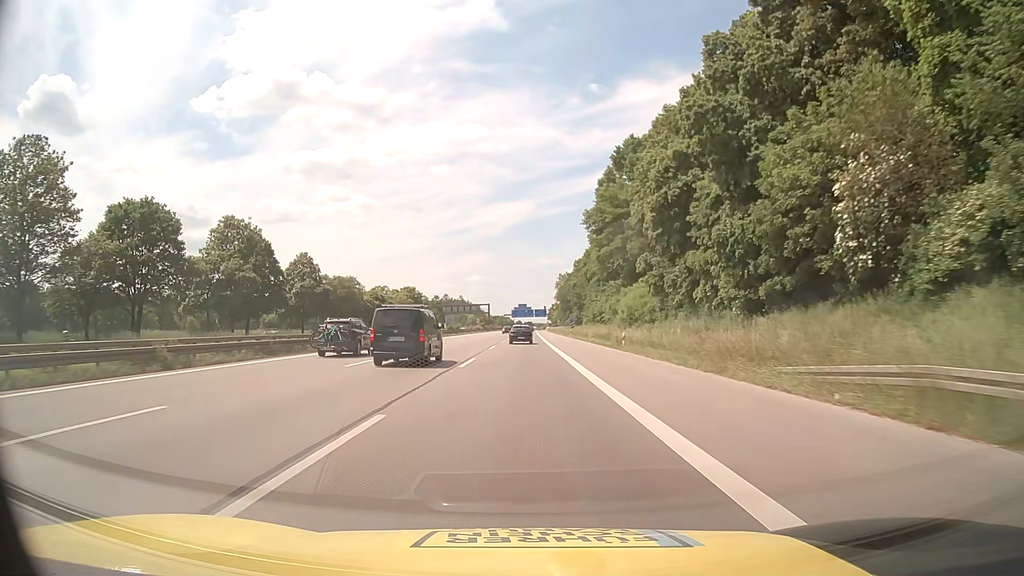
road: motorway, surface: asphalt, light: Day
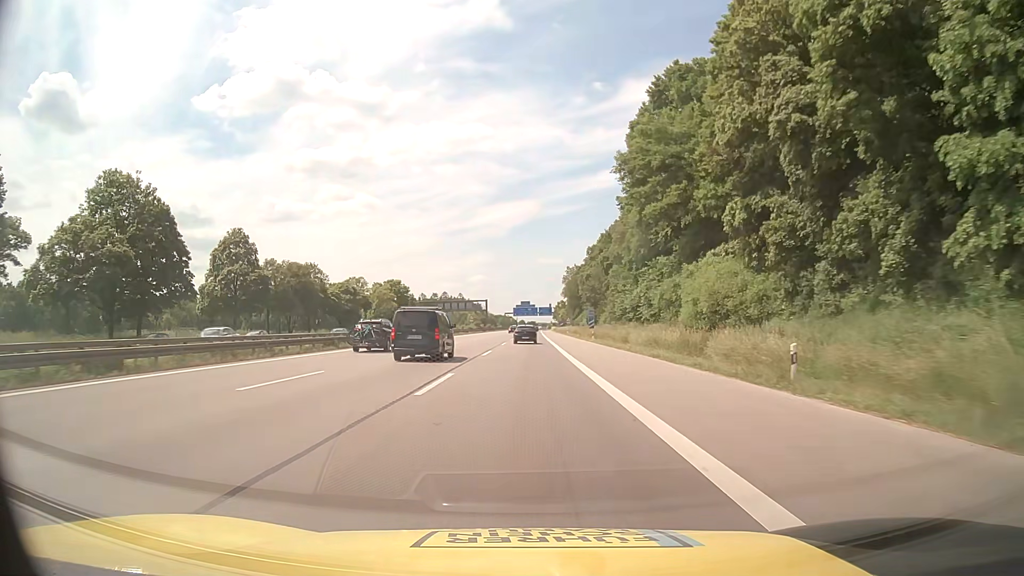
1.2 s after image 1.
(0.0, +27.0) m; 0°
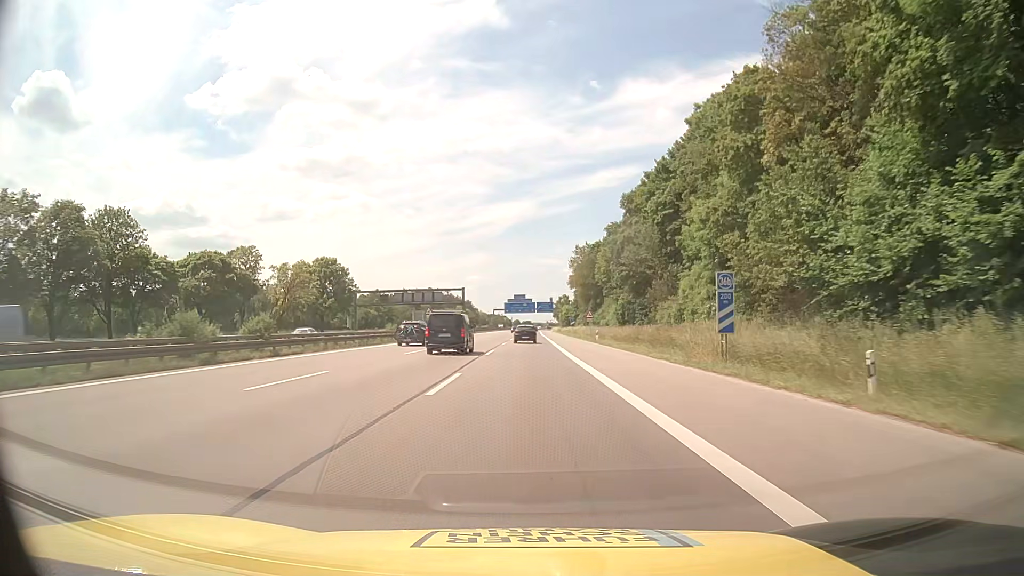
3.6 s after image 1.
(0.0, +54.1) m; 0°
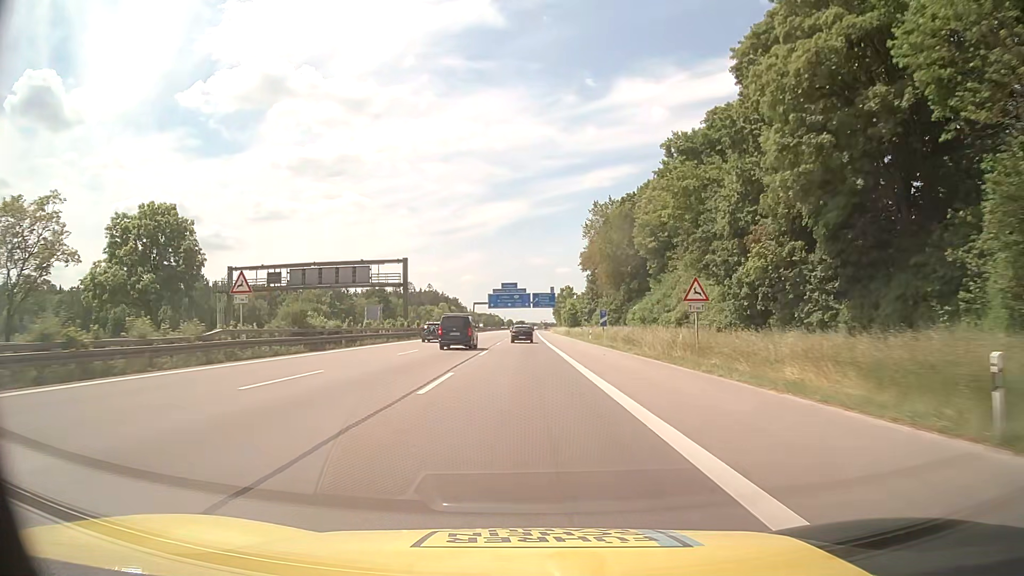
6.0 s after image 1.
(+0.3, +54.1) m; +1°
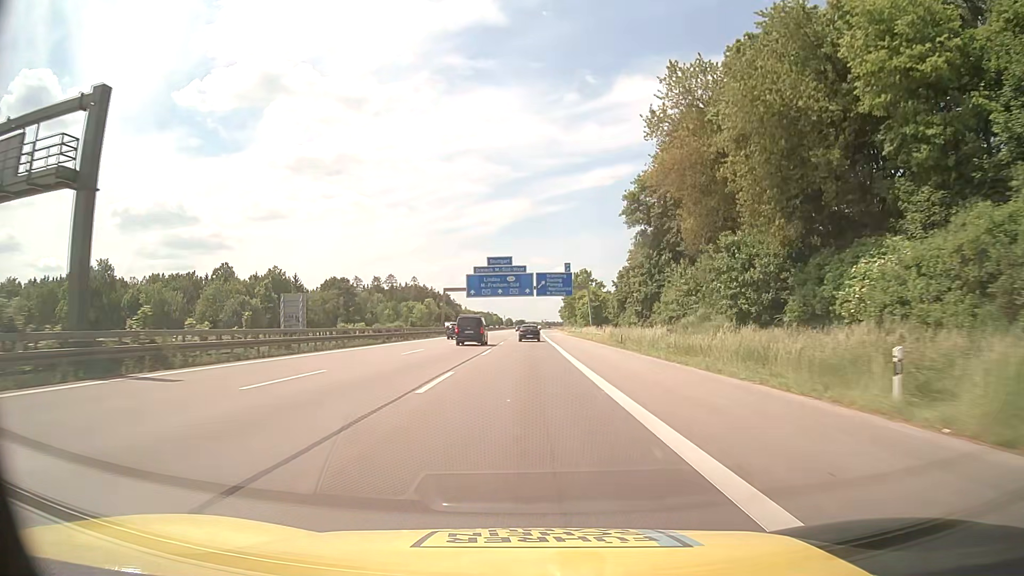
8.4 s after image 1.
(-0.1, +54.1) m; 0°
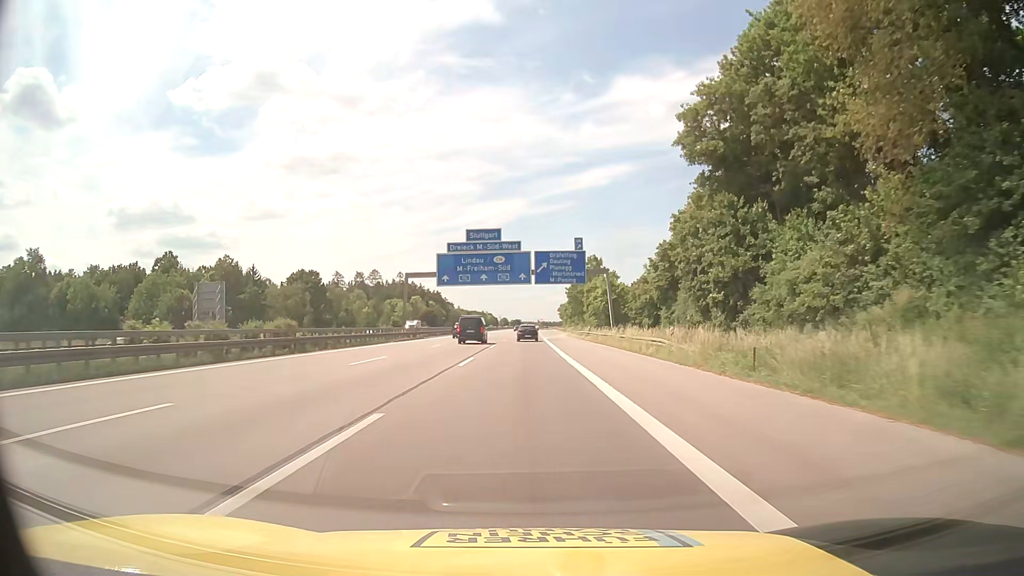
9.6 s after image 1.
(+0.1, +27.0) m; 0°
(0, +10) (0, +20) (0, +30) (0, +40) (0, +50) (0, +60) (0, +70) (0, +80) (0, +90) (0, +100) m
